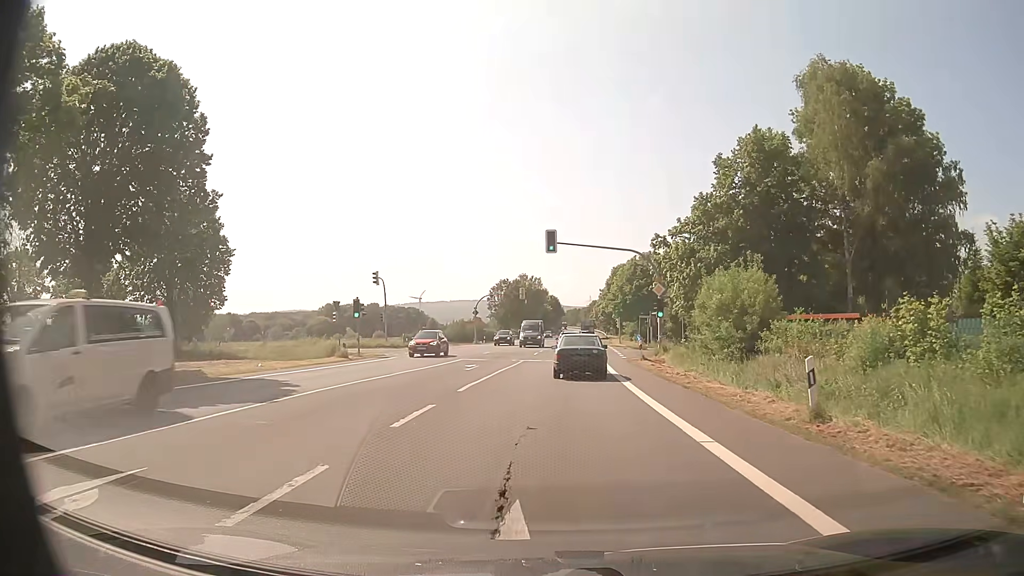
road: primary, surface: asphalt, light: Day
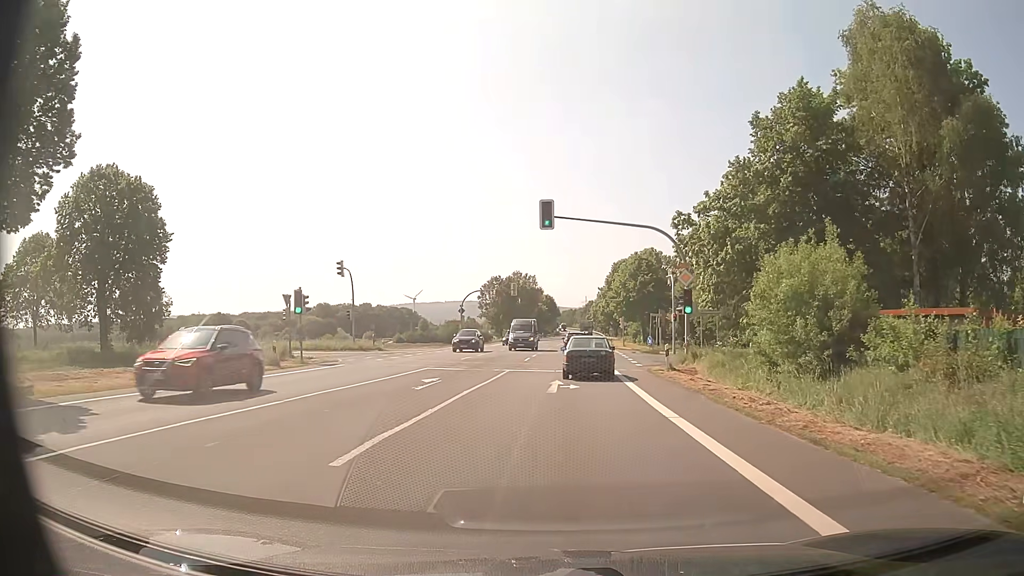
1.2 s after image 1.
(+0.1, +9.2) m; +1°
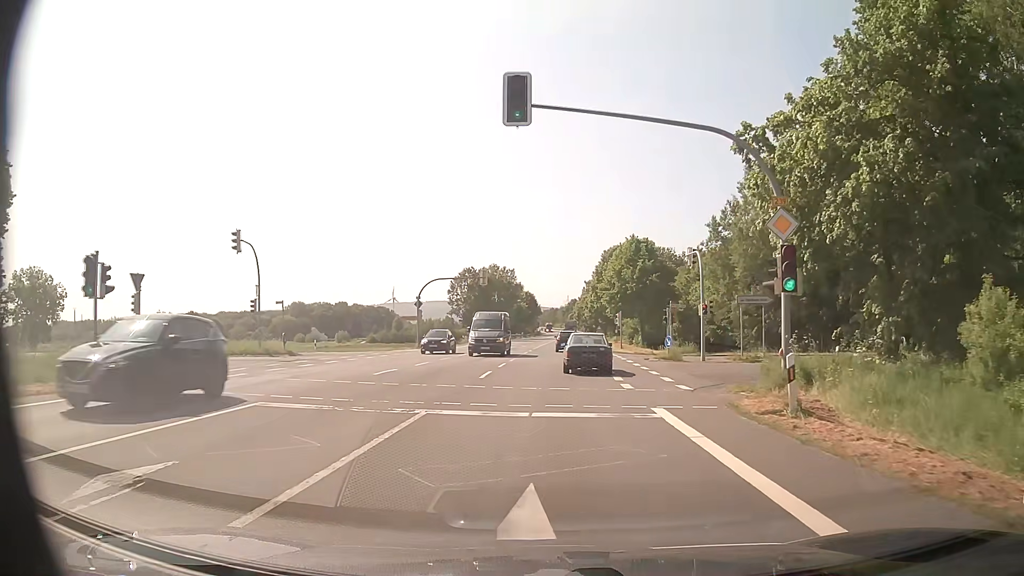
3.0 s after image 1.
(+0.2, +15.2) m; +2°
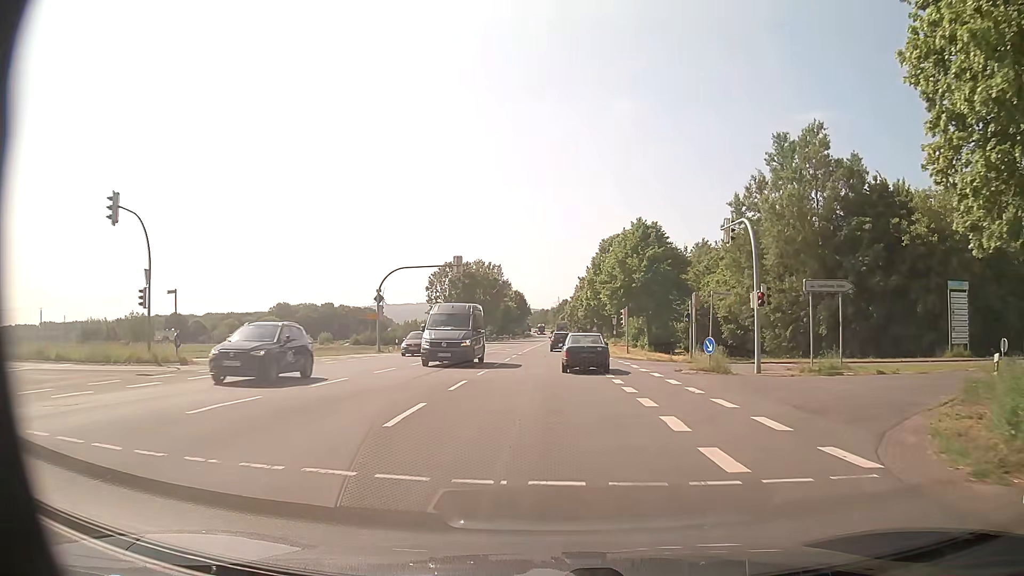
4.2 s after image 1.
(0.0, +11.1) m; 0°
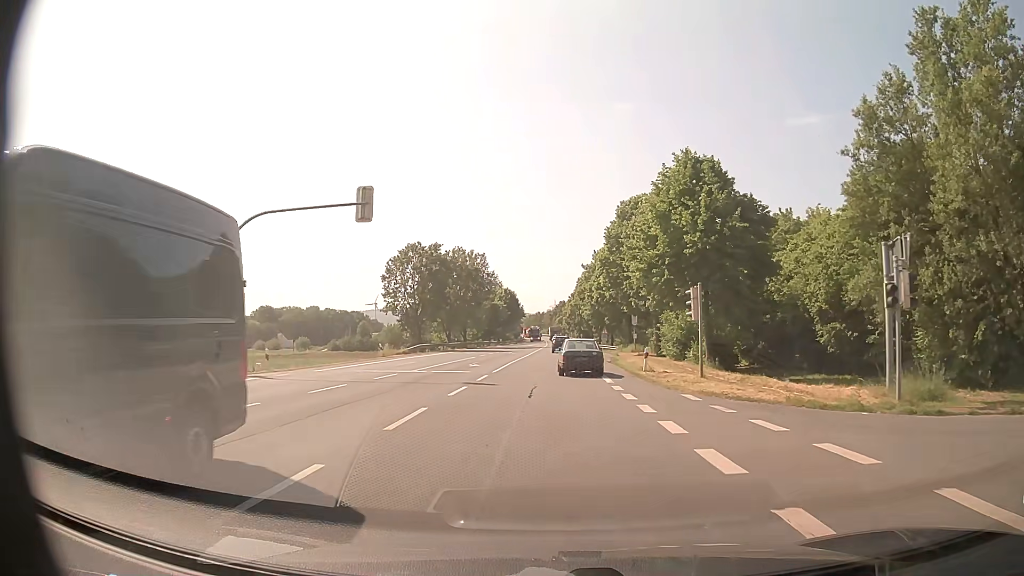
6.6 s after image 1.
(+0.1, +24.2) m; 0°
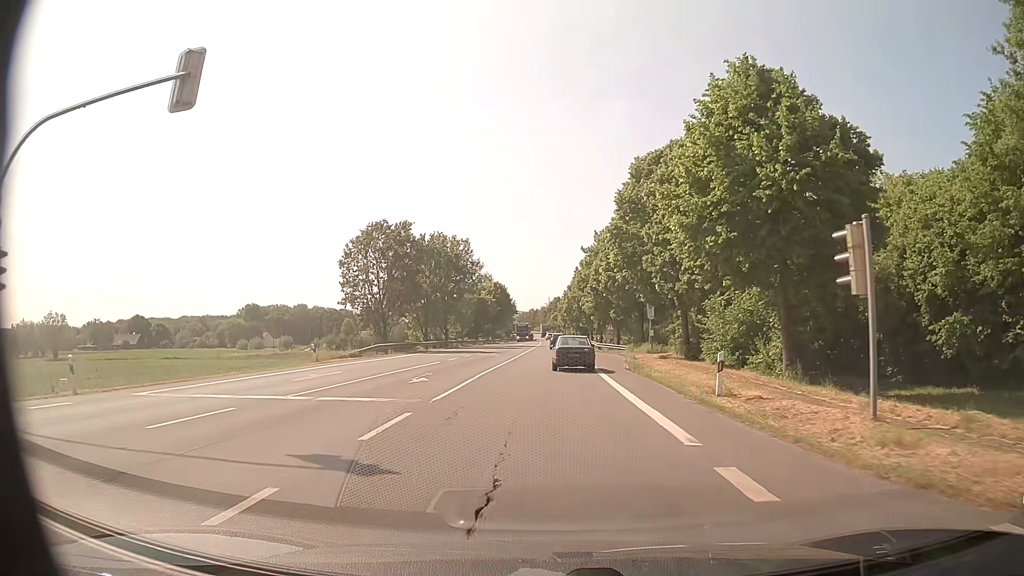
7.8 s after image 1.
(+0.1, +13.2) m; +1°
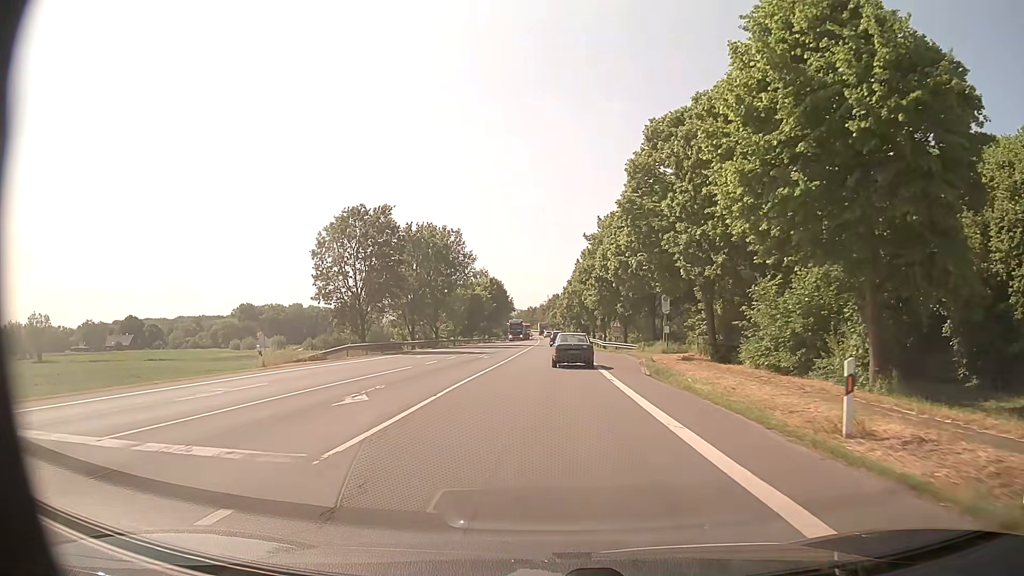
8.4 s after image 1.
(0.0, +6.9) m; 0°
